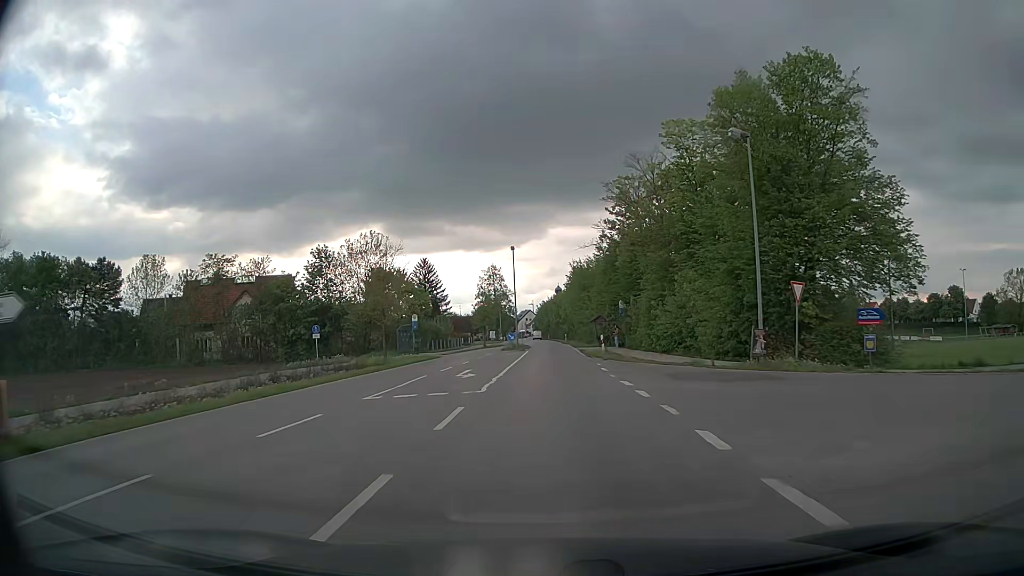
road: secondary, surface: asphalt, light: Day
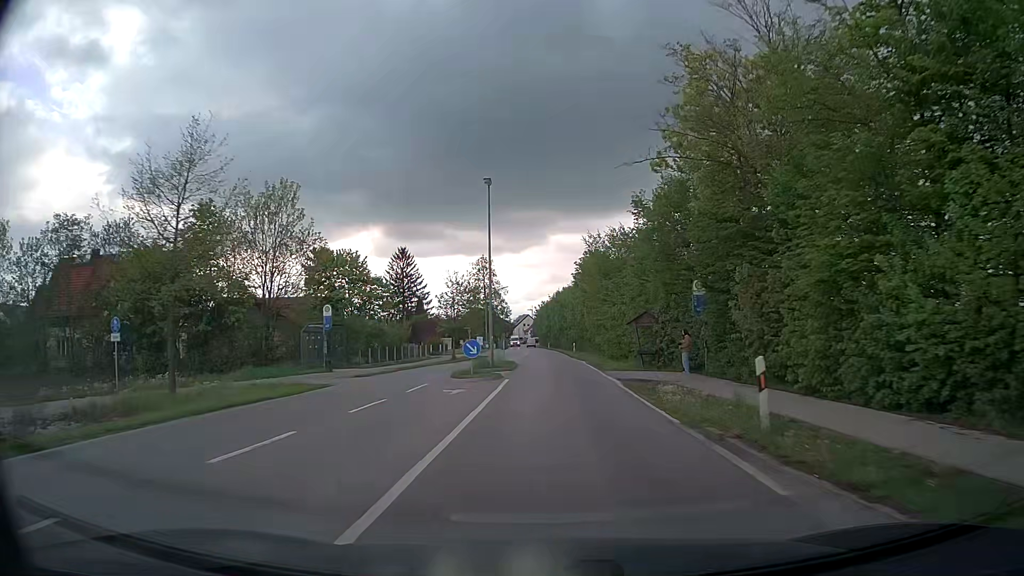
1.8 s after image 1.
(-0.1, +25.6) m; 0°
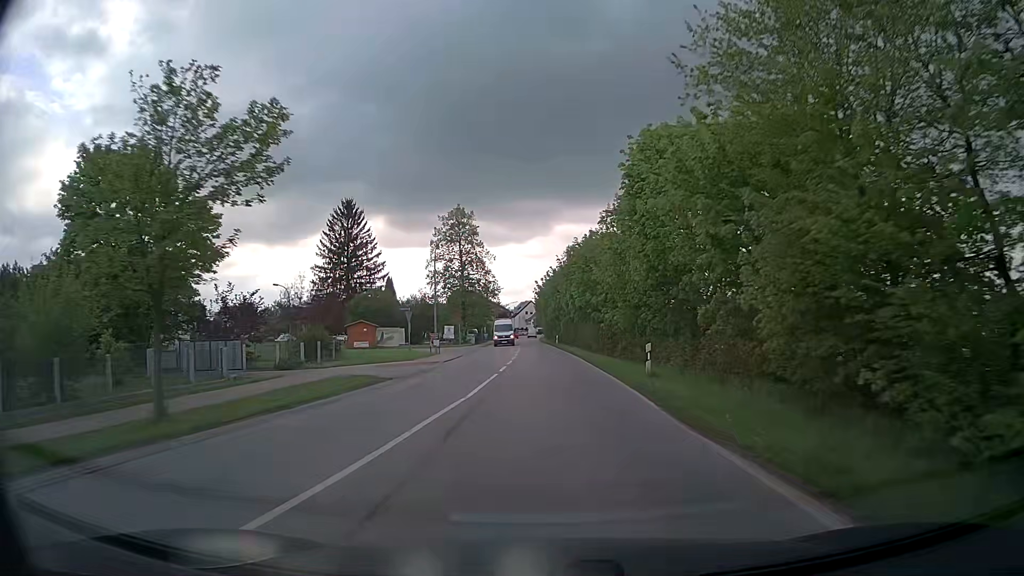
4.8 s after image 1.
(0.0, +41.0) m; 0°
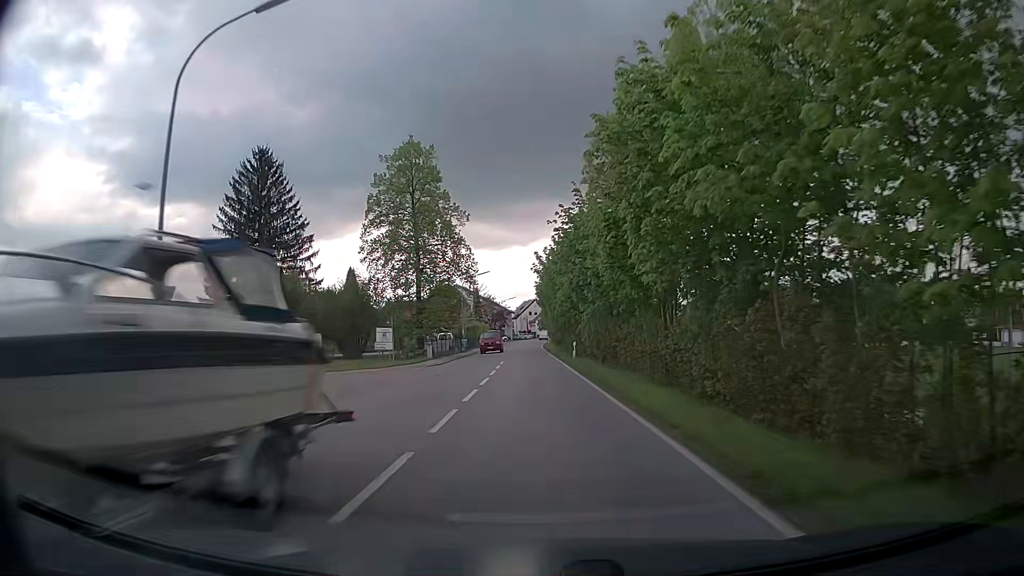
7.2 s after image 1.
(-0.1, +31.3) m; 0°
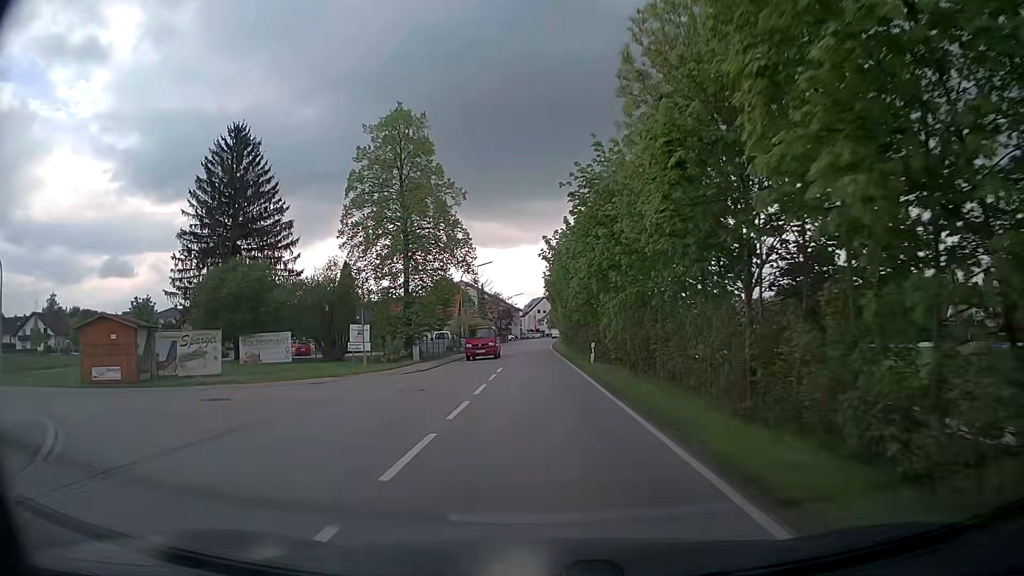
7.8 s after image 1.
(-0.2, +7.6) m; -1°
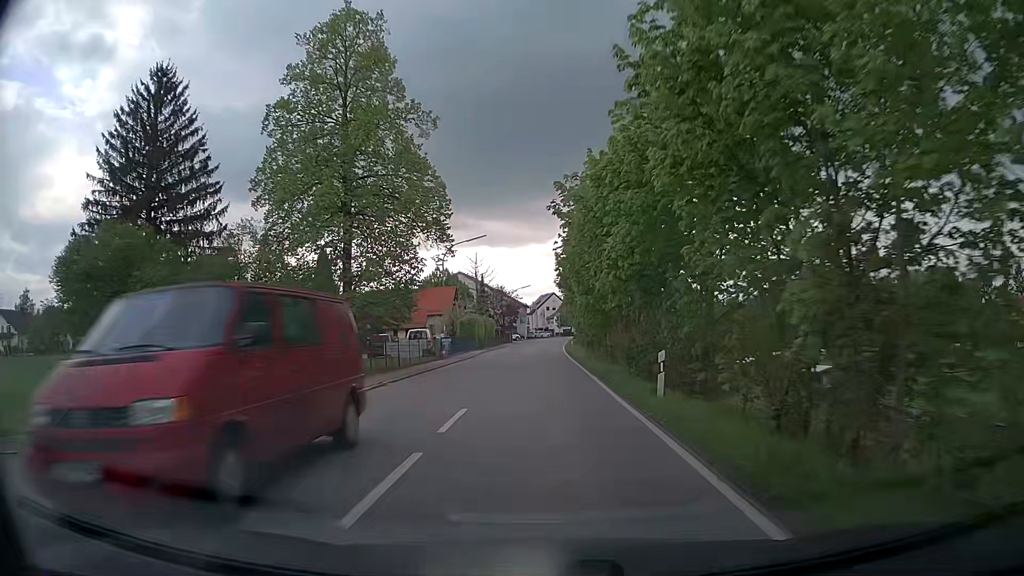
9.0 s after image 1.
(-0.2, +15.1) m; -1°
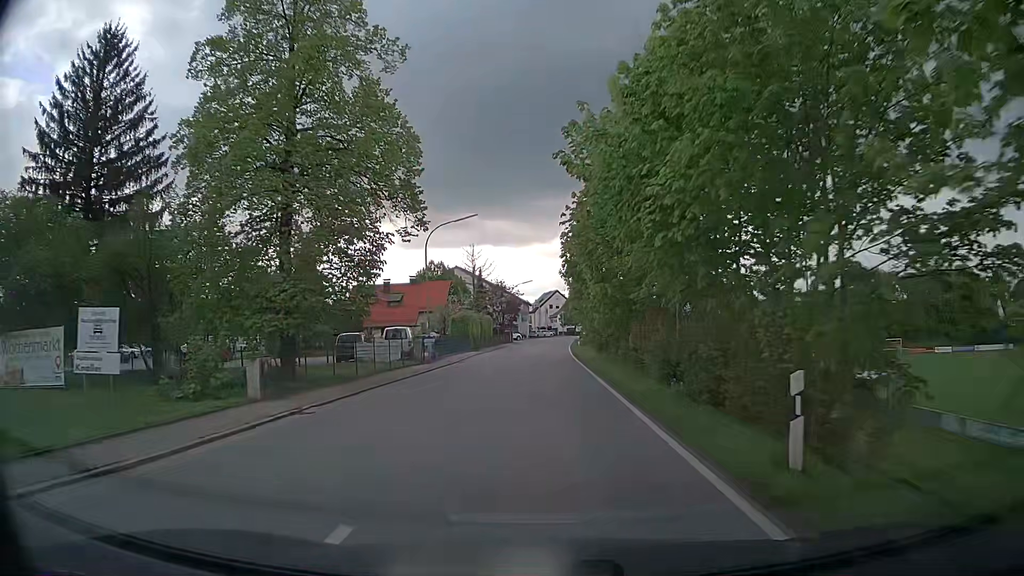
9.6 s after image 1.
(0.0, +7.4) m; 0°
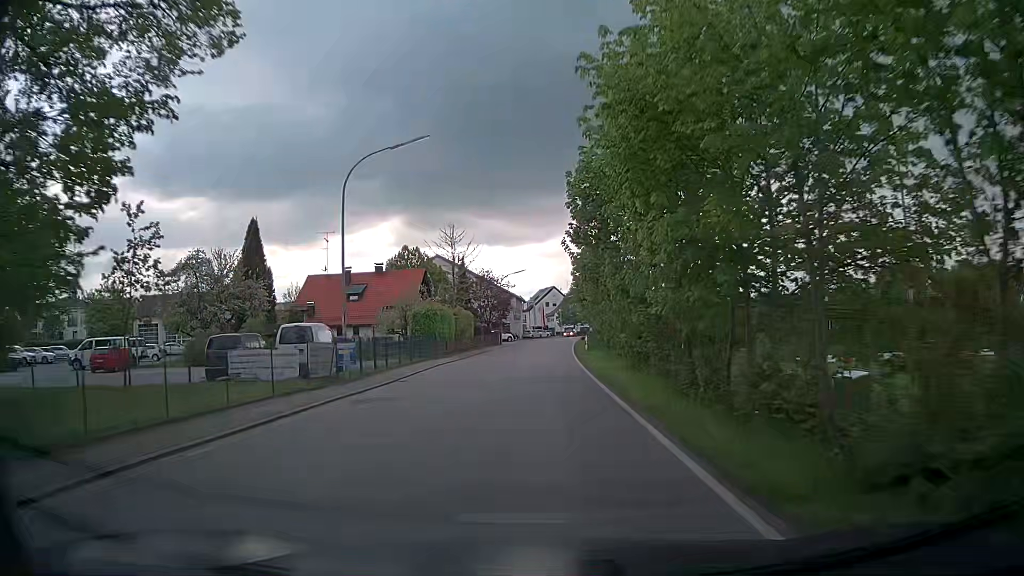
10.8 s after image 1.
(0.0, +14.7) m; 0°
(0, +10) (0, +20) (0, +30) (+1, +40) (+1, +50) (+1, +60) (+2, +70) (+3, +80) (+3, +90) (+4, +100) m
